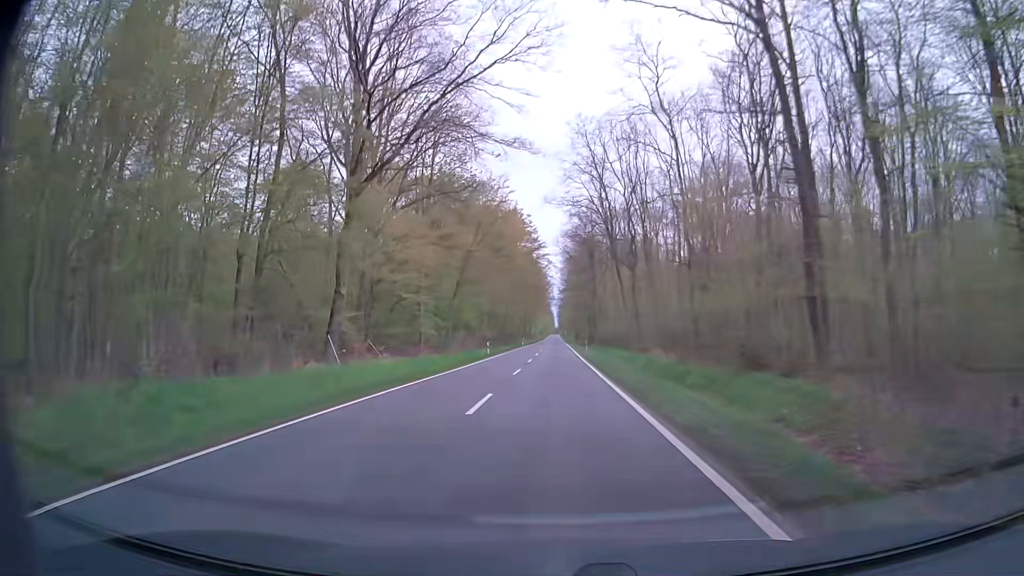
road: secondary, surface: asphalt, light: Day
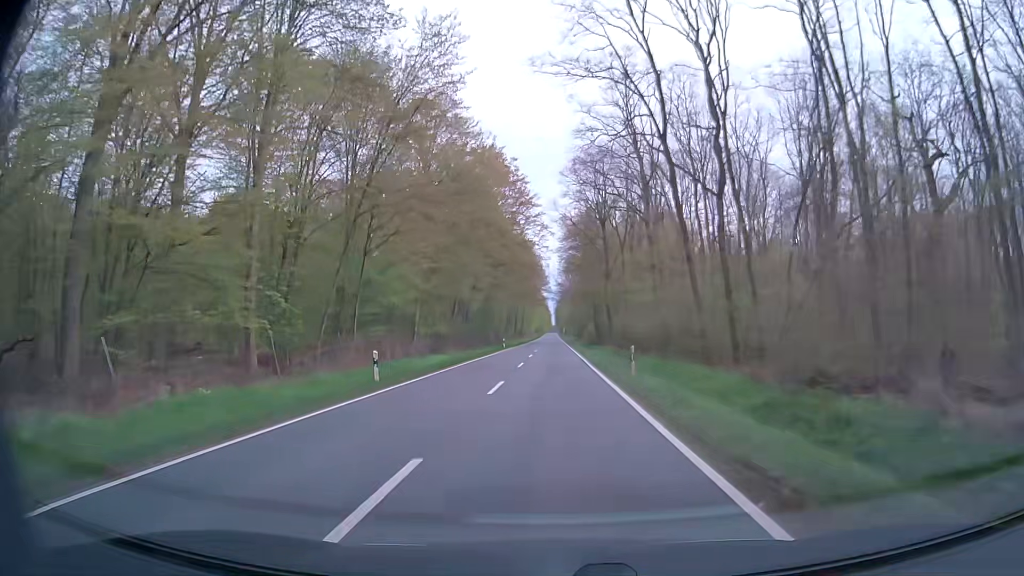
(-0.1, +32.4) m; 0°
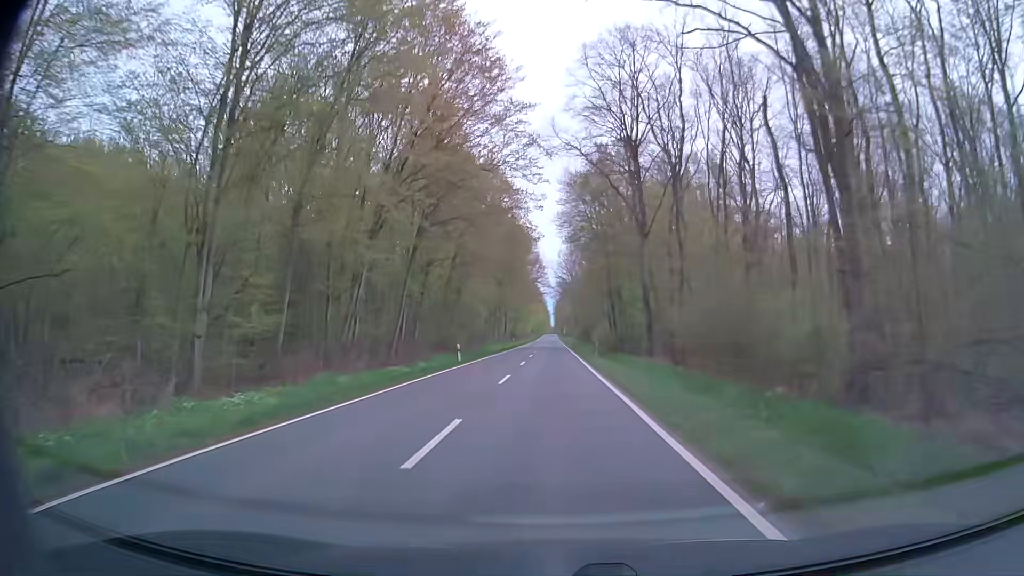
(+0.1, +32.4) m; 0°
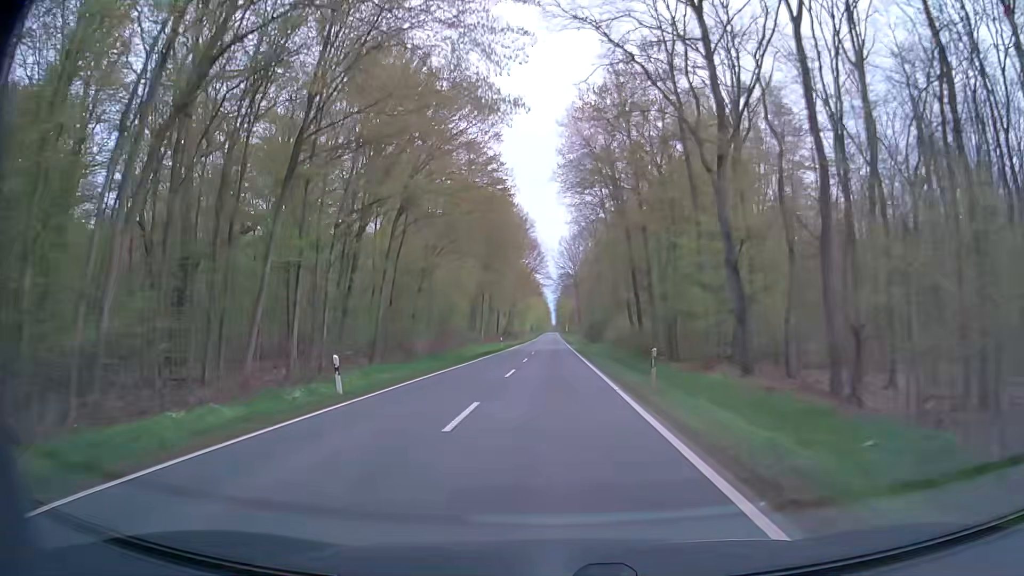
(-0.2, +21.6) m; 0°
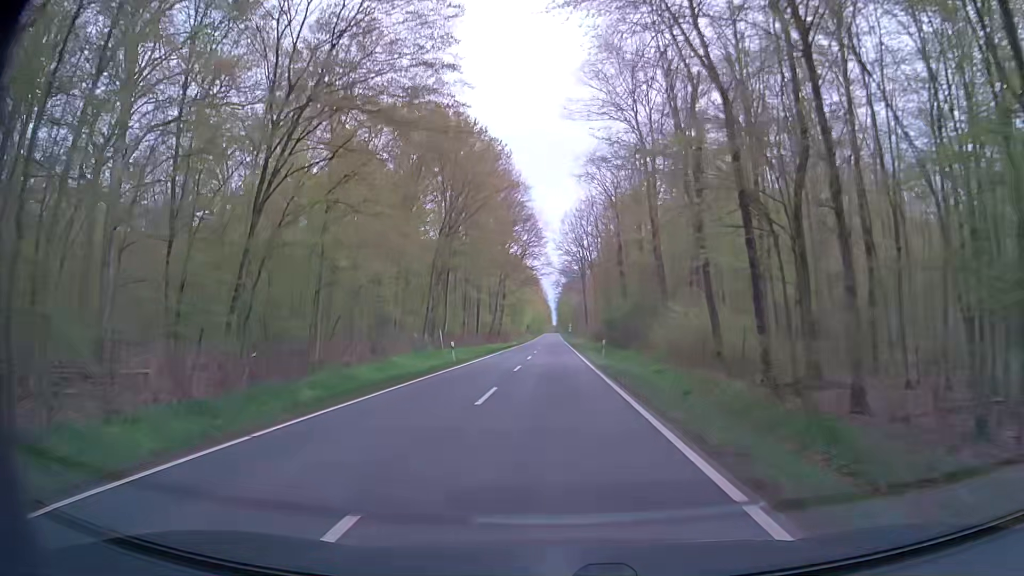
(0.0, +32.4) m; 0°
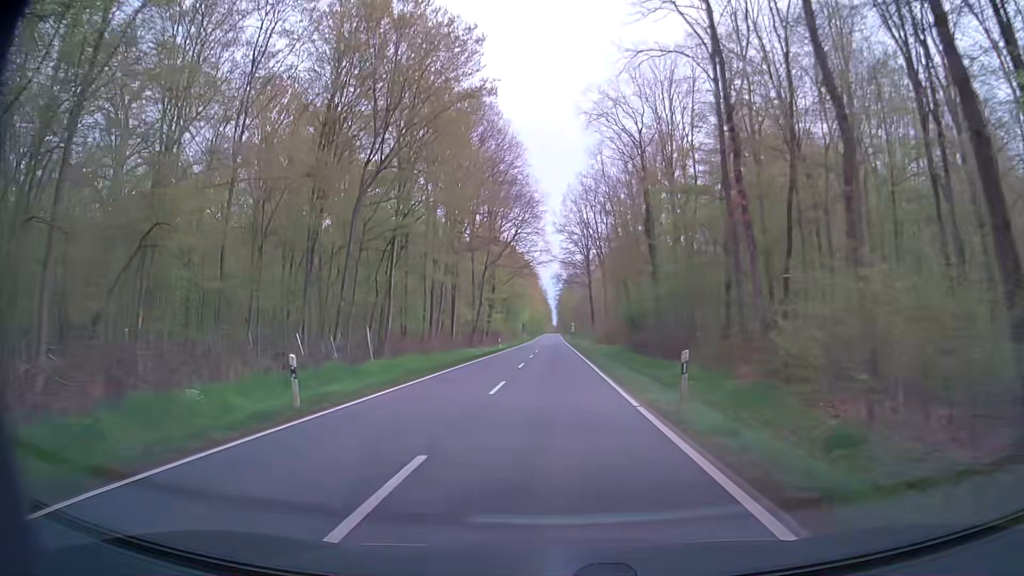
(-0.1, +21.6) m; 0°
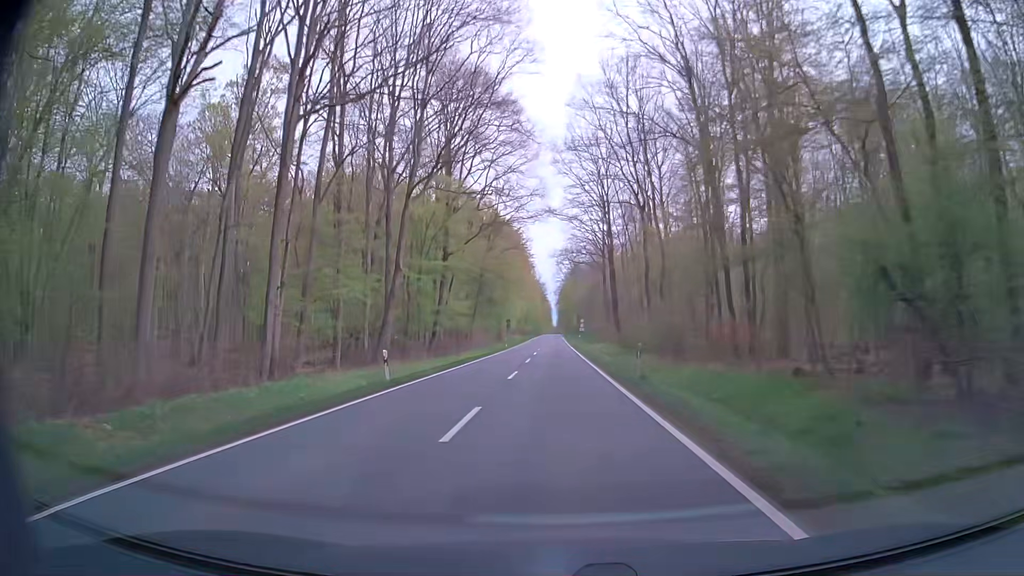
(-0.1, +43.1) m; 0°
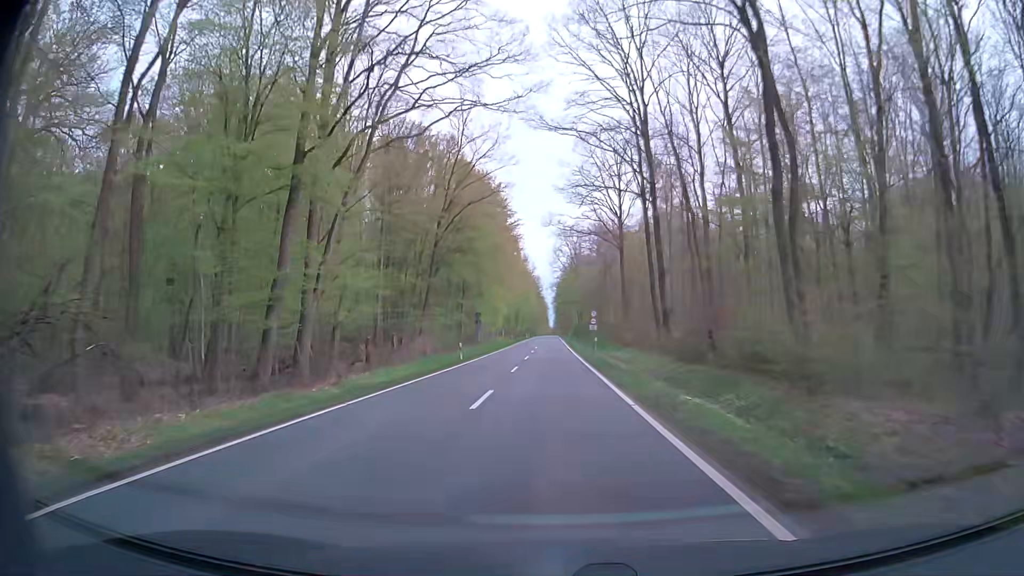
(+0.1, +32.3) m; 0°
(0, +10) (0, +20) (0, +30) (0, +40) (0, +50) (0, +60) (0, +70) (0, +80) (0, +90) (0, +100) m
